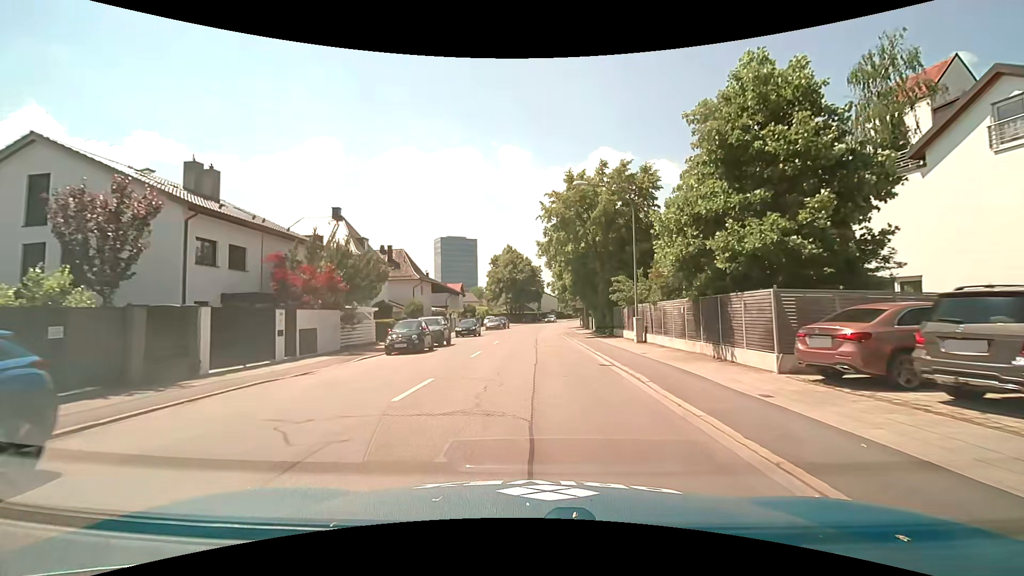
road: secondary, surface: asphalt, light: Day
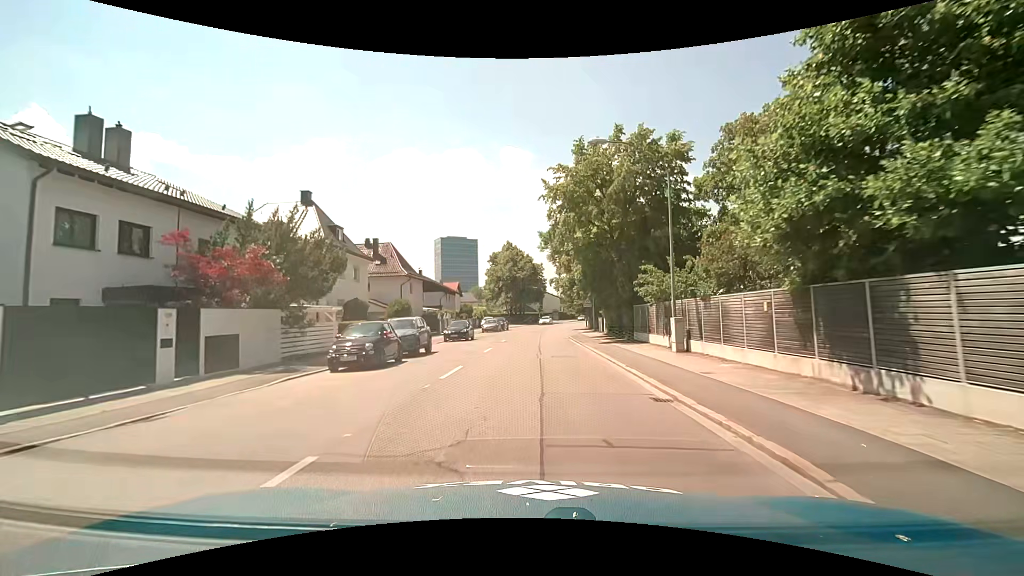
(0.0, +6.2) m; 0°
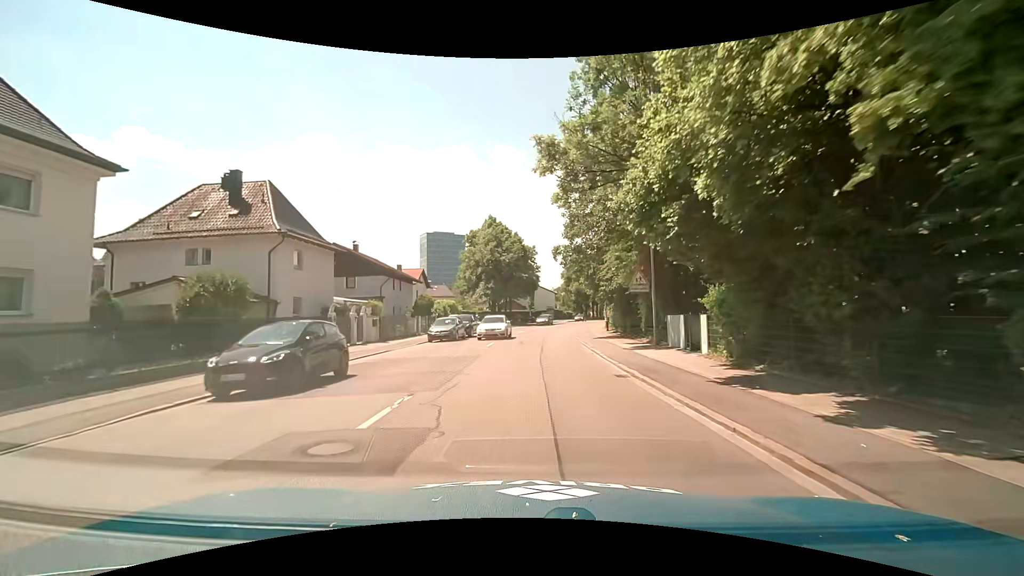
(+0.1, +25.0) m; +1°
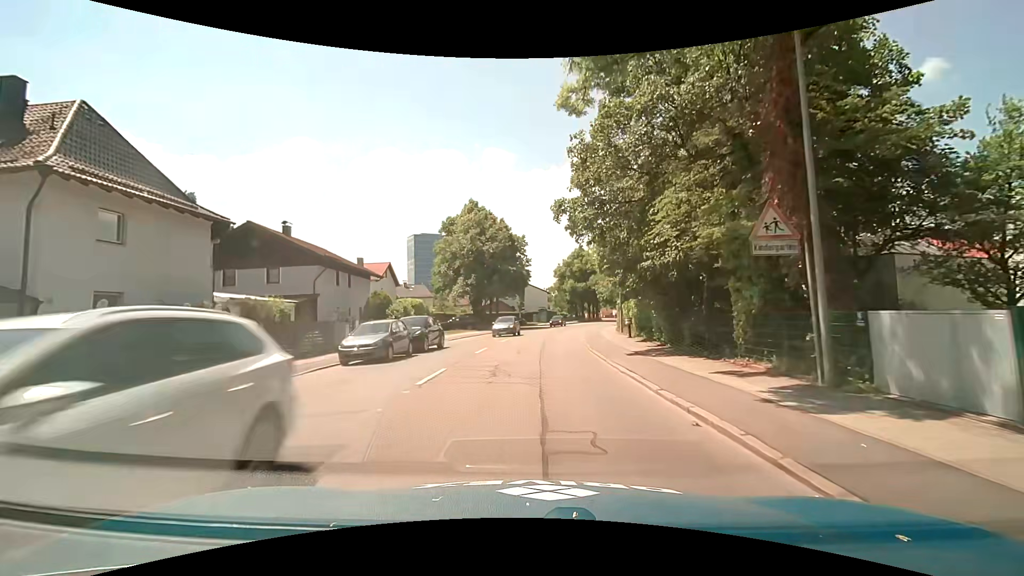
(+0.1, +12.7) m; +2°
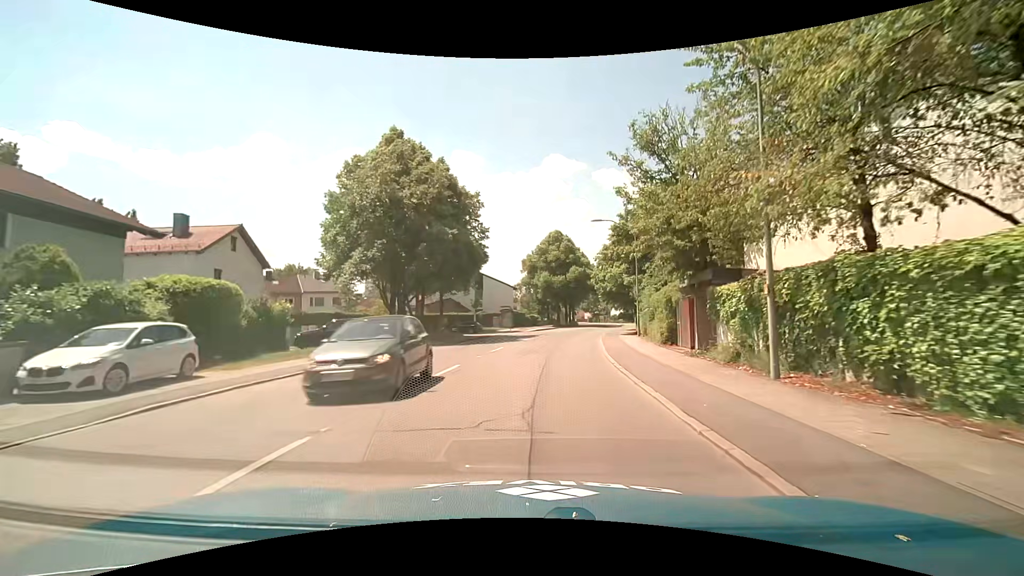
(+0.5, +25.6) m; +3°
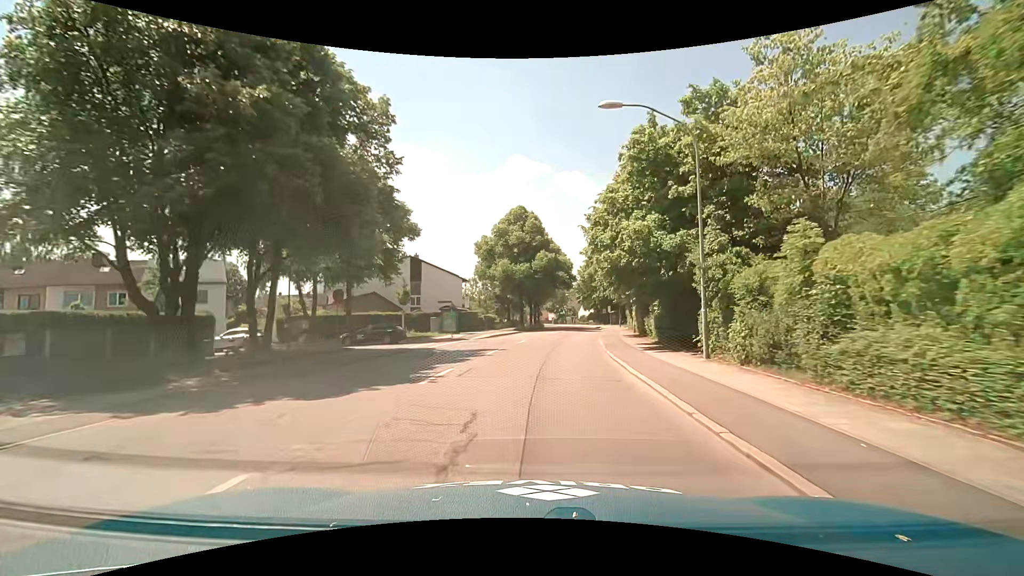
(+0.7, +19.1) m; +5°
